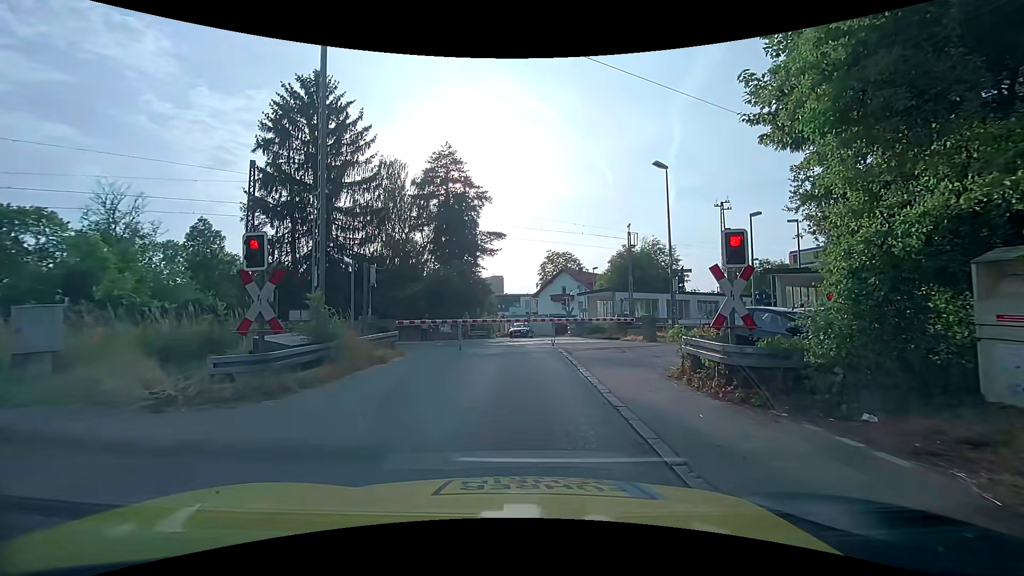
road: unclassified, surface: asphalt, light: Day
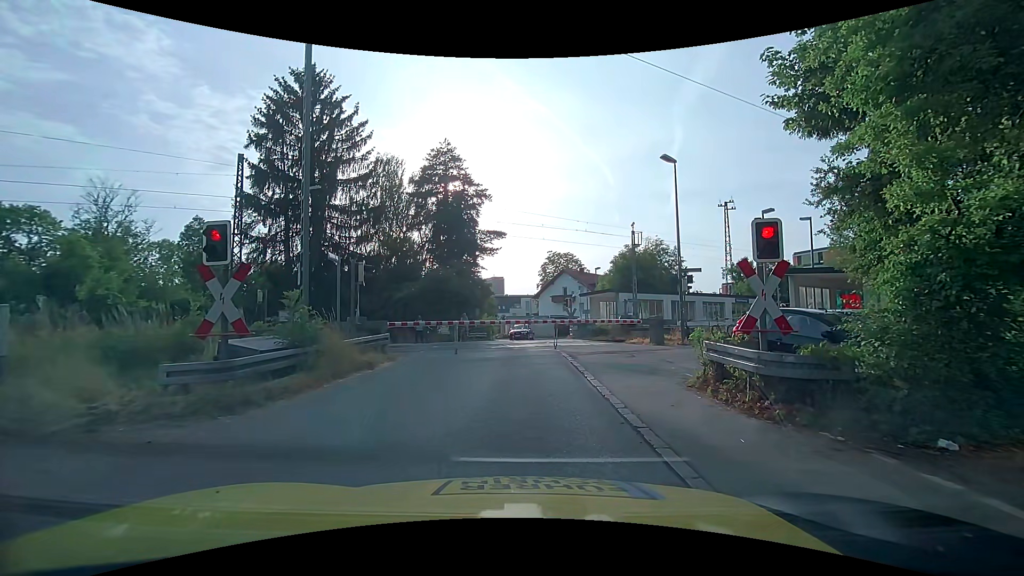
(0.0, +1.2) m; 0°
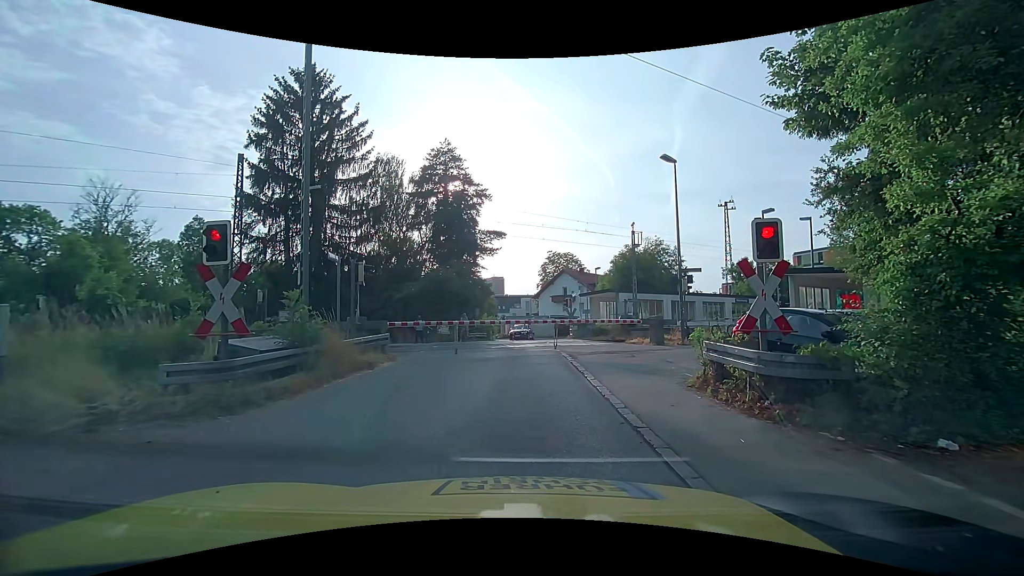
(0.0, 0.0) m; 0°
